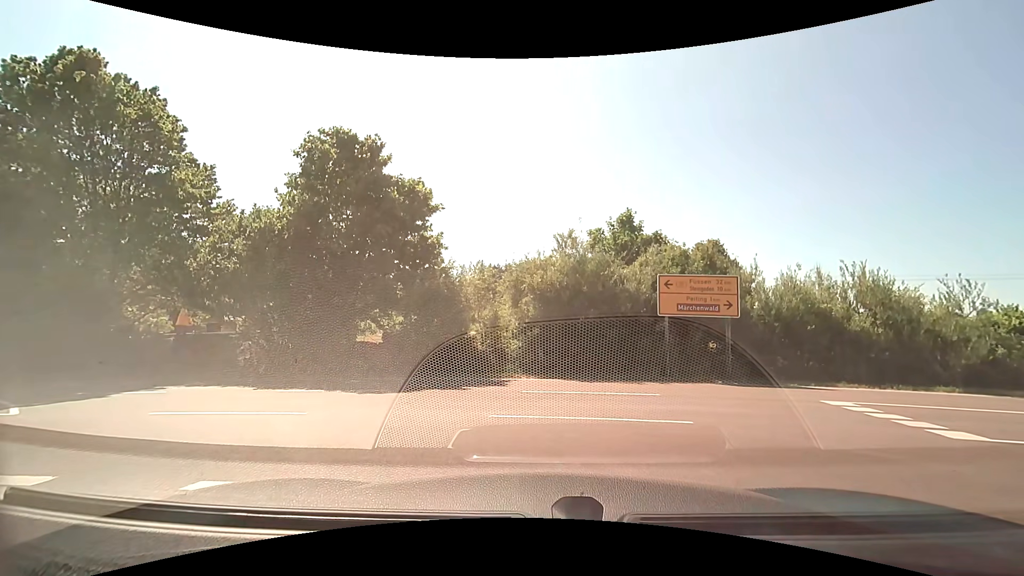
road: primary_link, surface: asphalt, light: Day
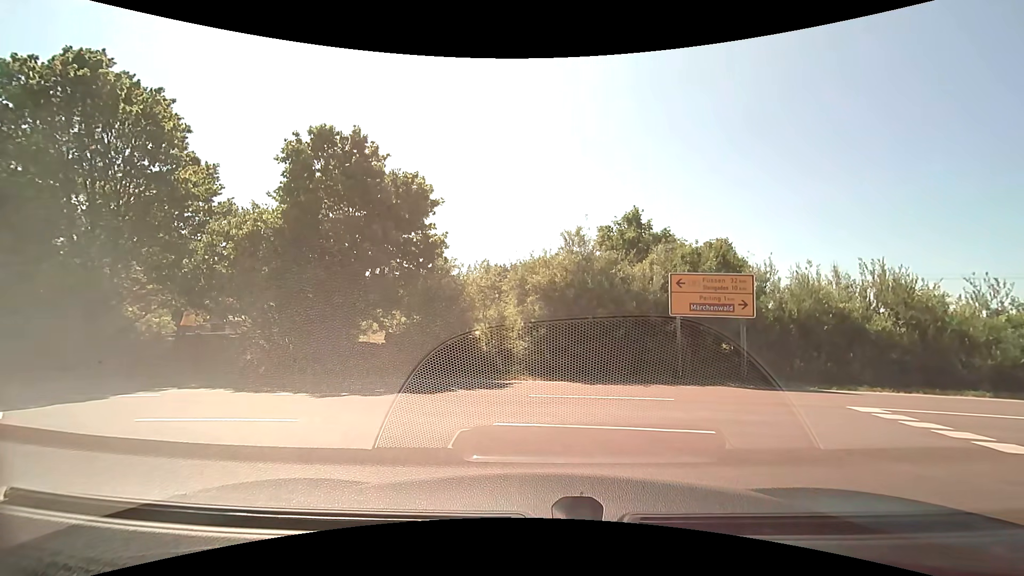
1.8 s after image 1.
(0.0, +0.6) m; 0°
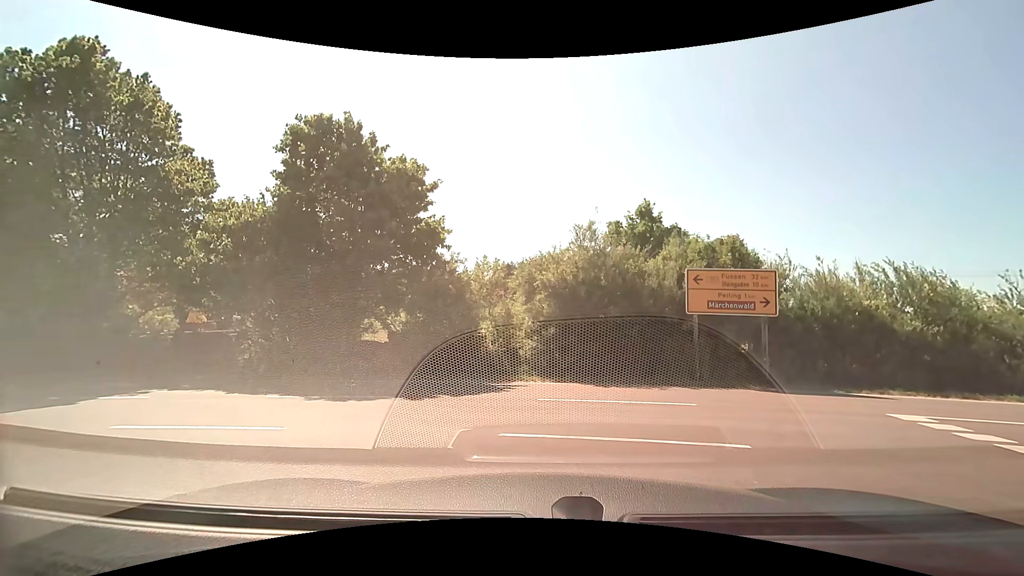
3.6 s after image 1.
(0.0, +0.7) m; 0°
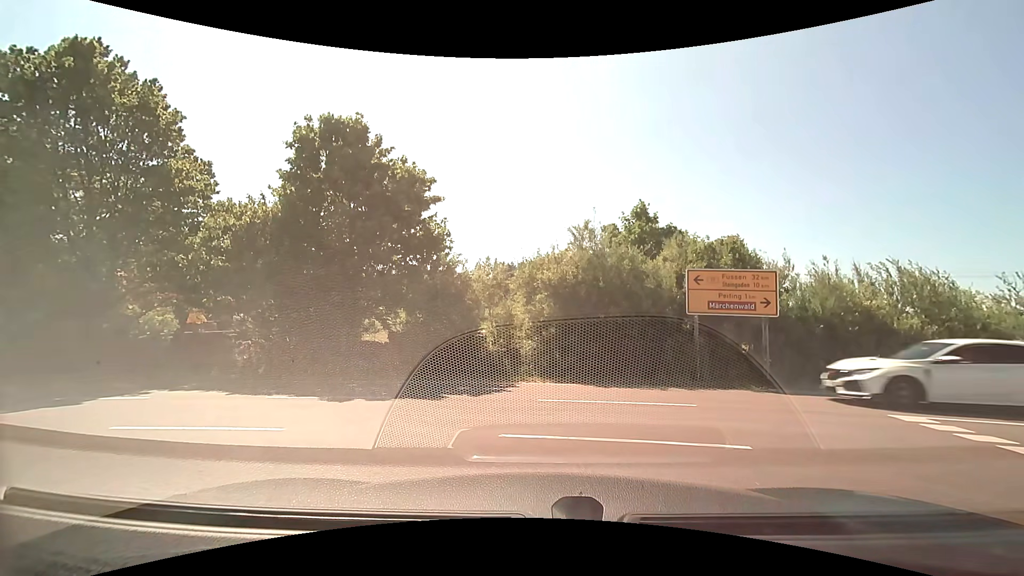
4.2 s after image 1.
(0.0, +0.1) m; 0°
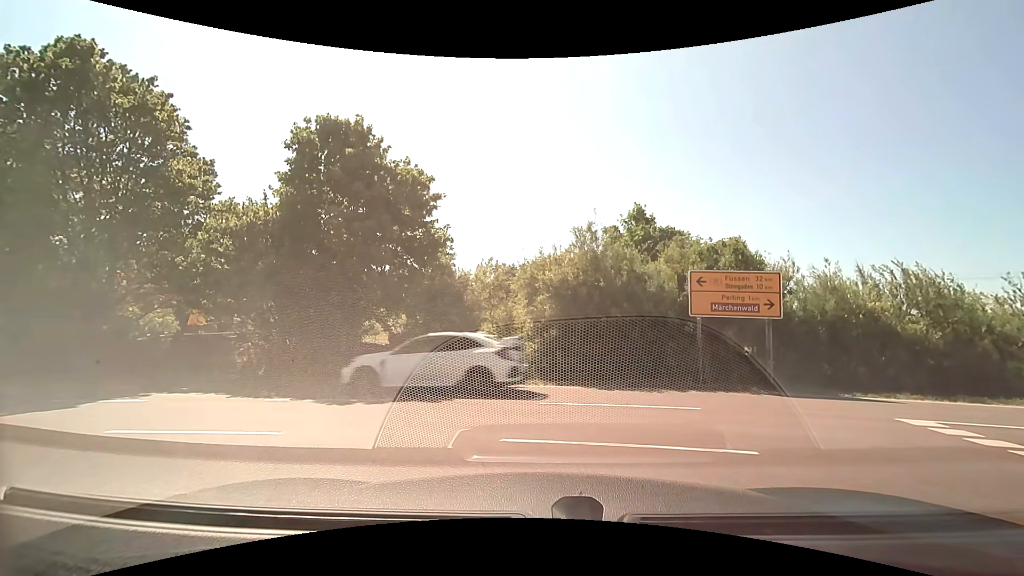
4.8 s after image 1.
(0.0, +0.1) m; 0°
